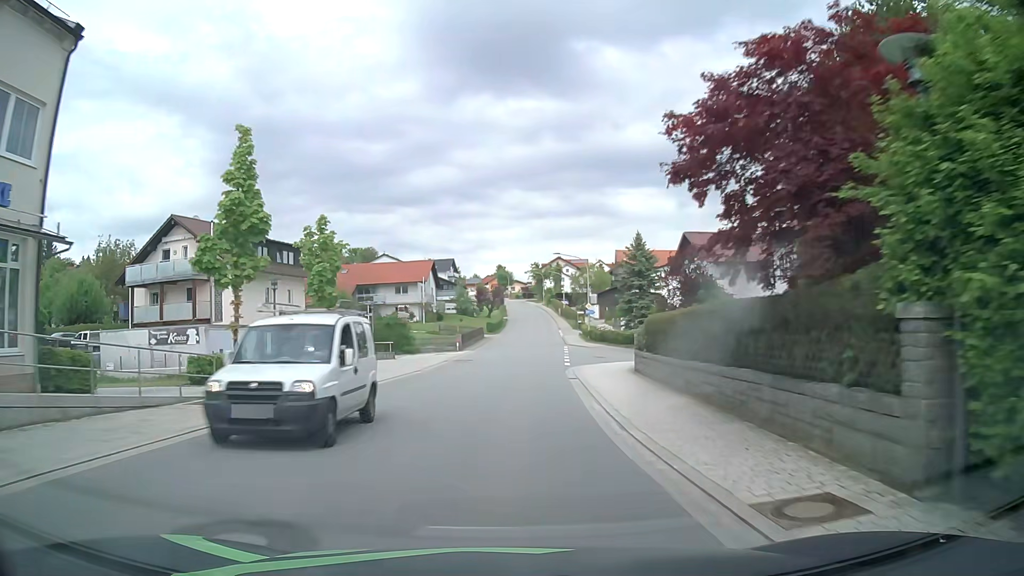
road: tertiary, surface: asphalt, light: Day
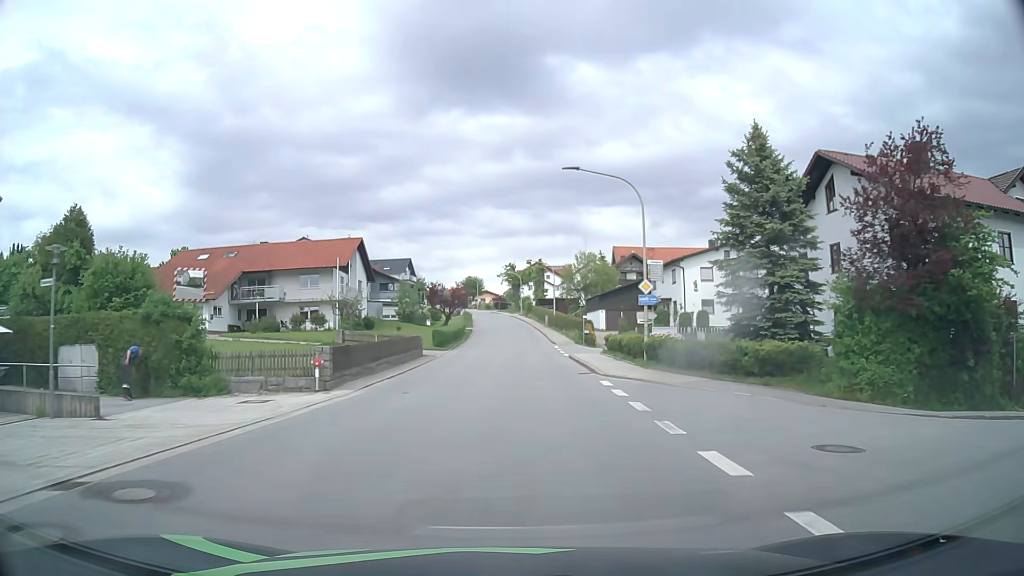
(+0.6, +31.5) m; +2°
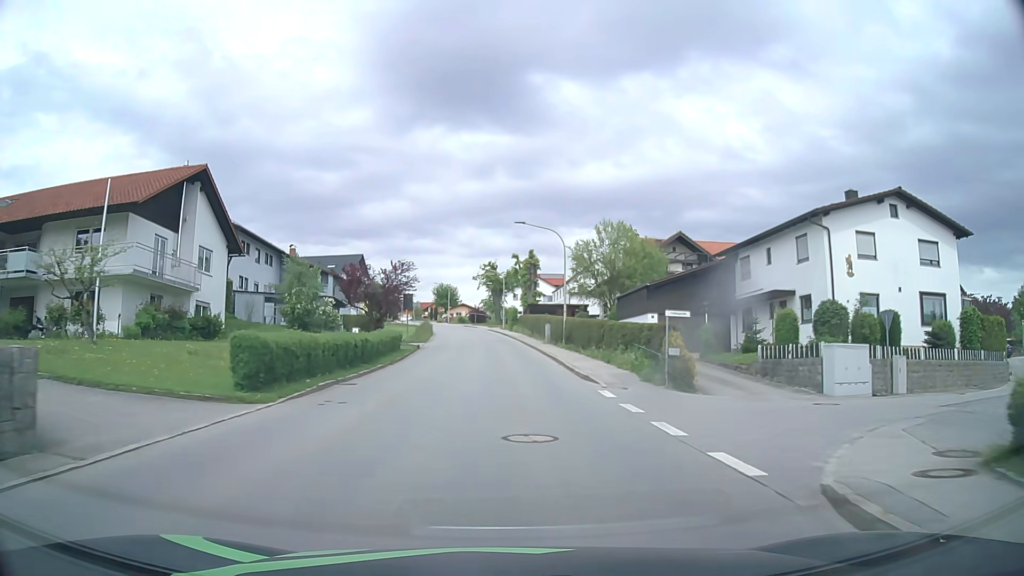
(+0.5, +31.1) m; +2°
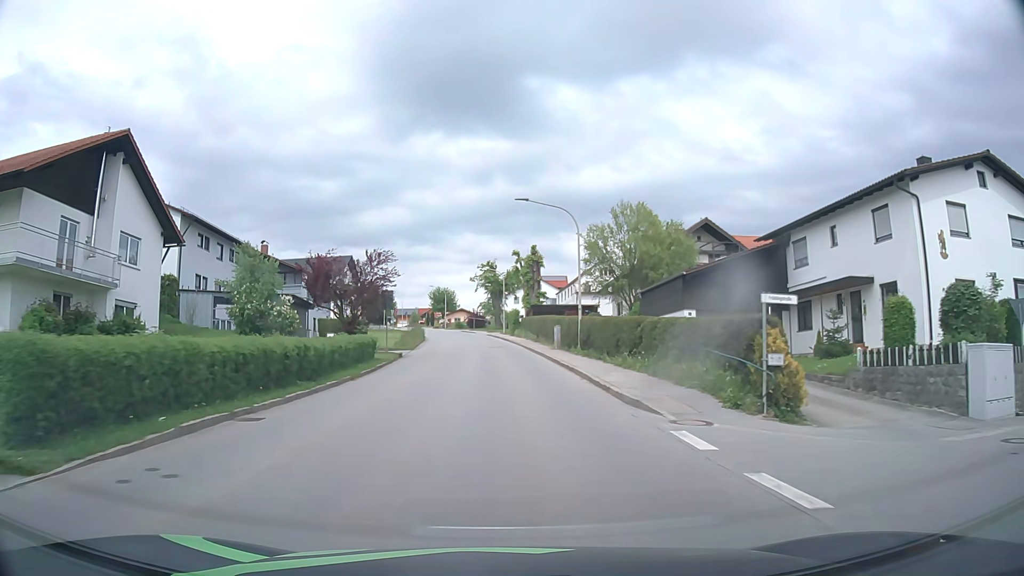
(0.0, +7.7) m; 0°
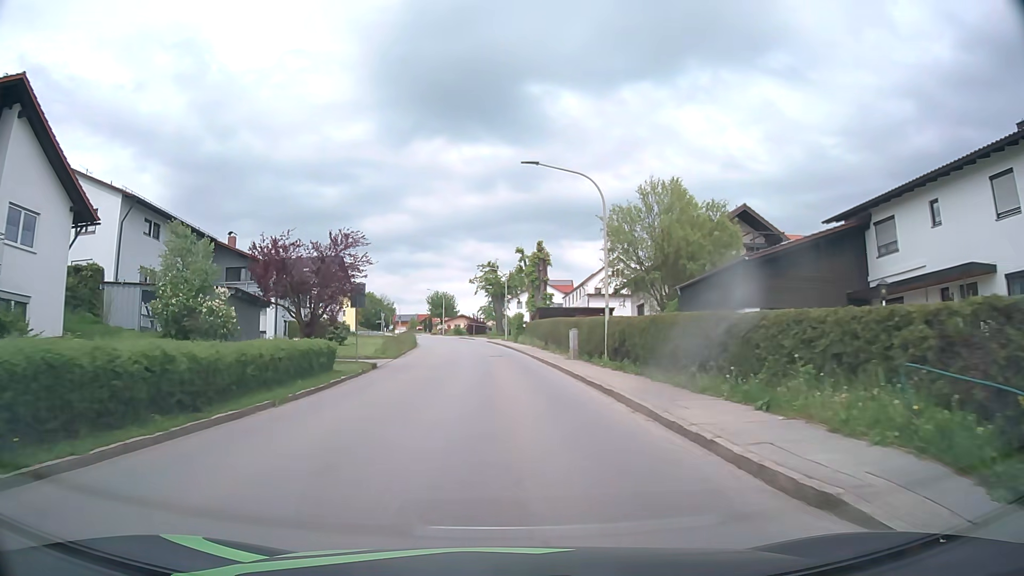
(0.0, +7.7) m; 0°
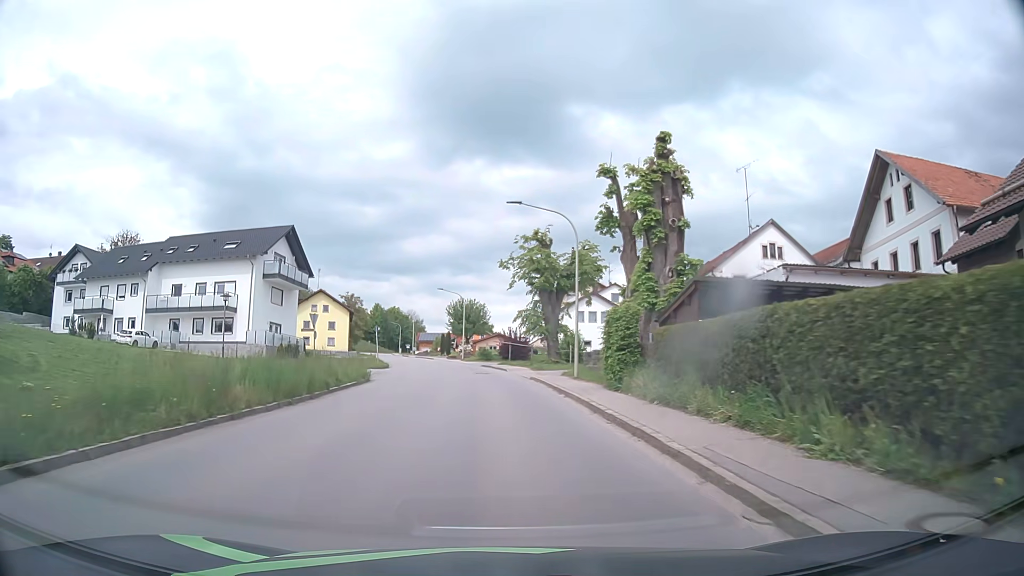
(-1.0, +37.9) m; -4°
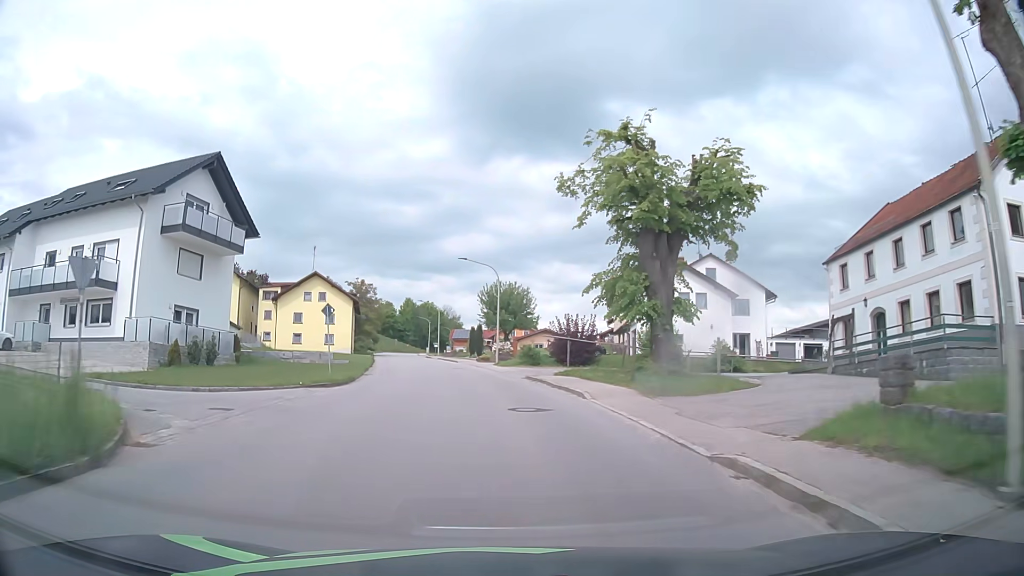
(-0.7, +23.1) m; -4°
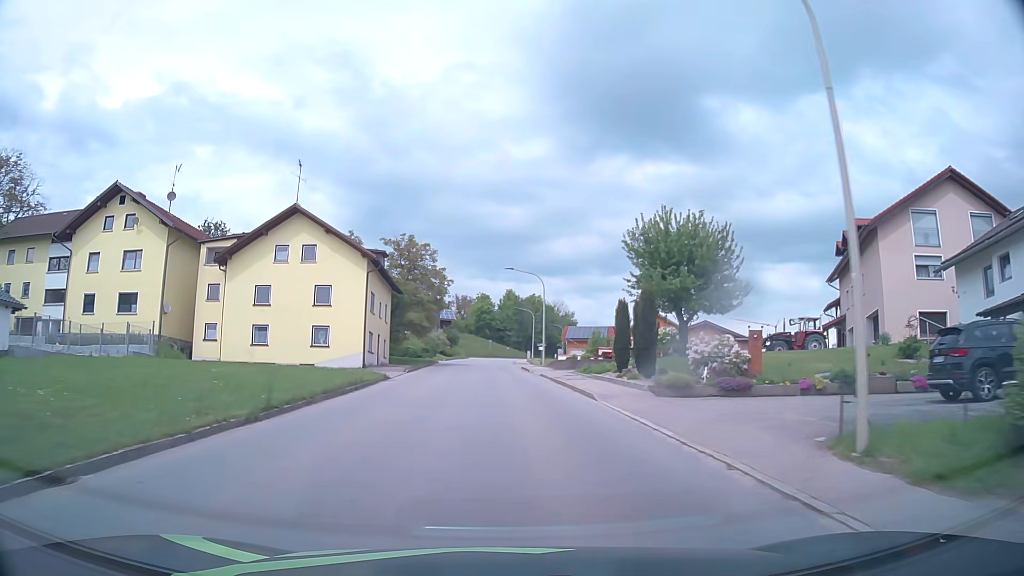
(-3.1, +39.0) m; -9°
(0, +10) (0, +20) (-1, +30) (-1, +40) (-1, +50) (-2, +60) (-2, +70) (-2, +80) (-1, +90) (0, +100) m
